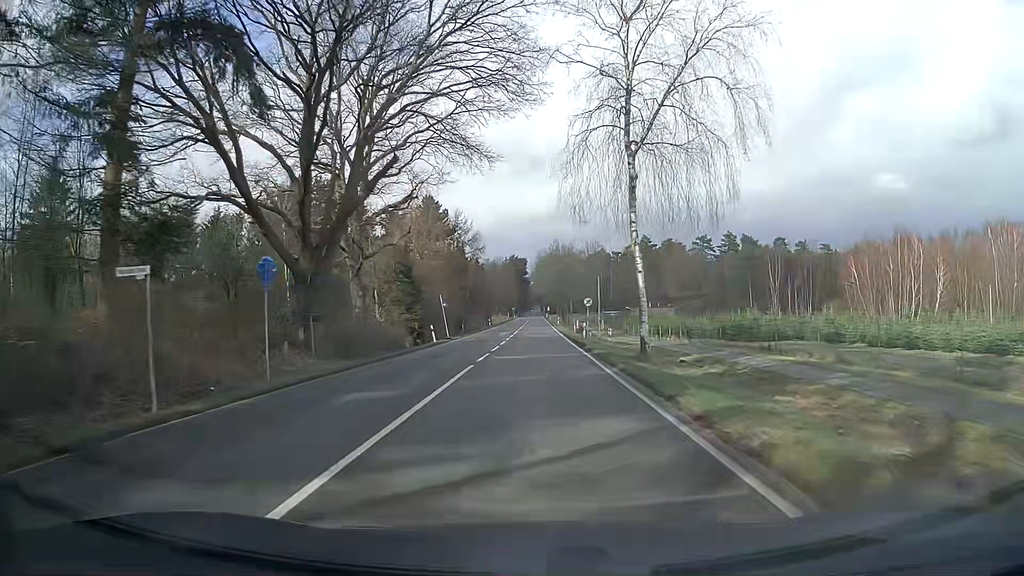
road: secondary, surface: asphalt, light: Day
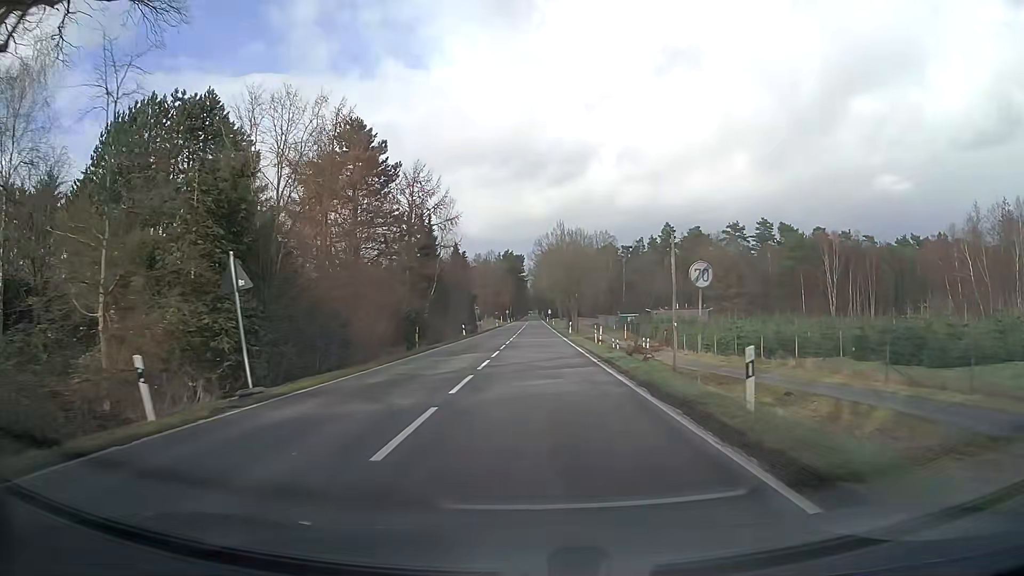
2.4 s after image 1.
(0.0, +33.0) m; 0°
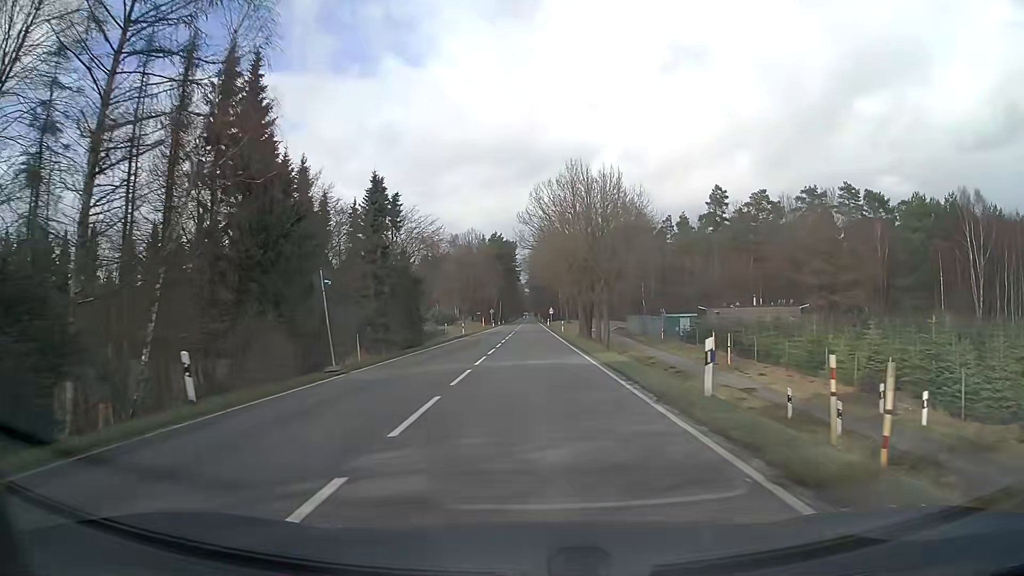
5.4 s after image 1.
(+0.6, +48.2) m; +1°
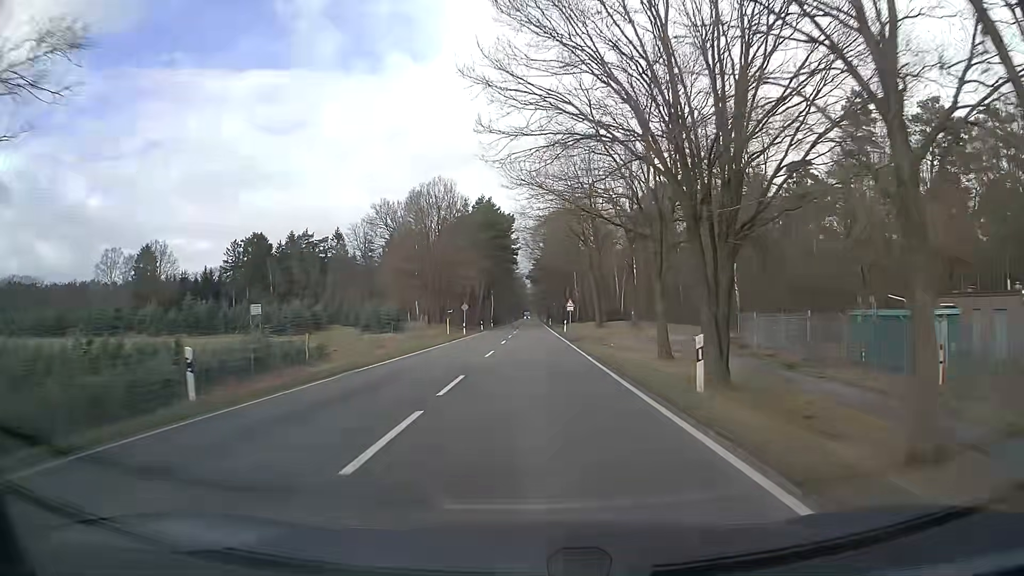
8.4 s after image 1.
(+0.1, +51.3) m; 0°
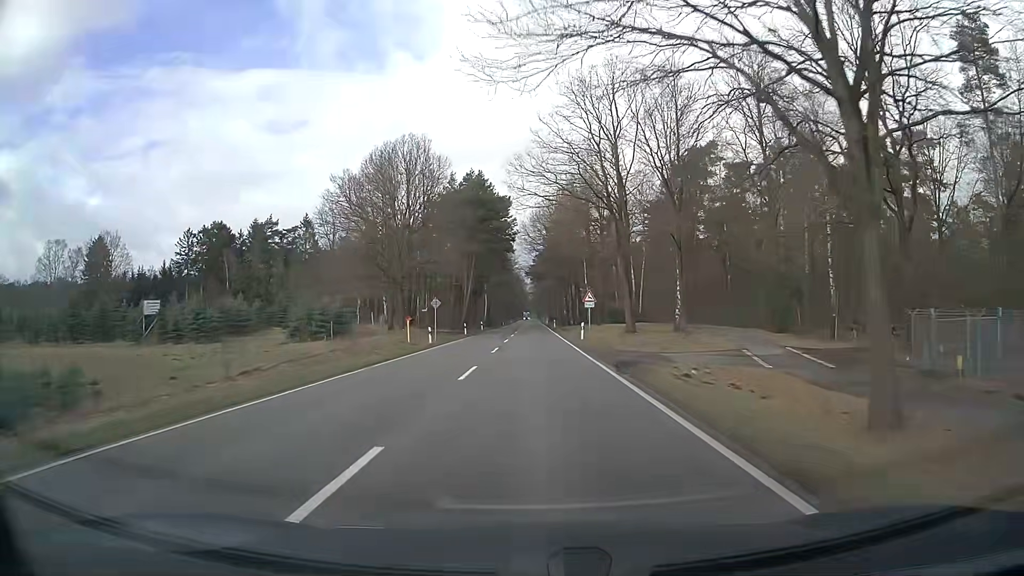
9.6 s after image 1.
(+0.1, +20.9) m; +1°
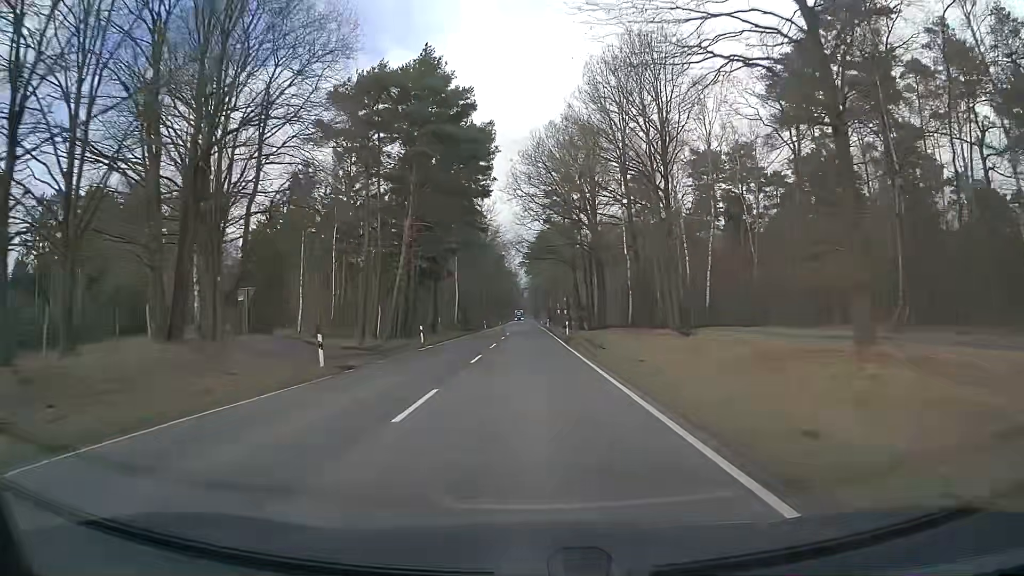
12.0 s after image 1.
(-0.1, +42.3) m; 0°
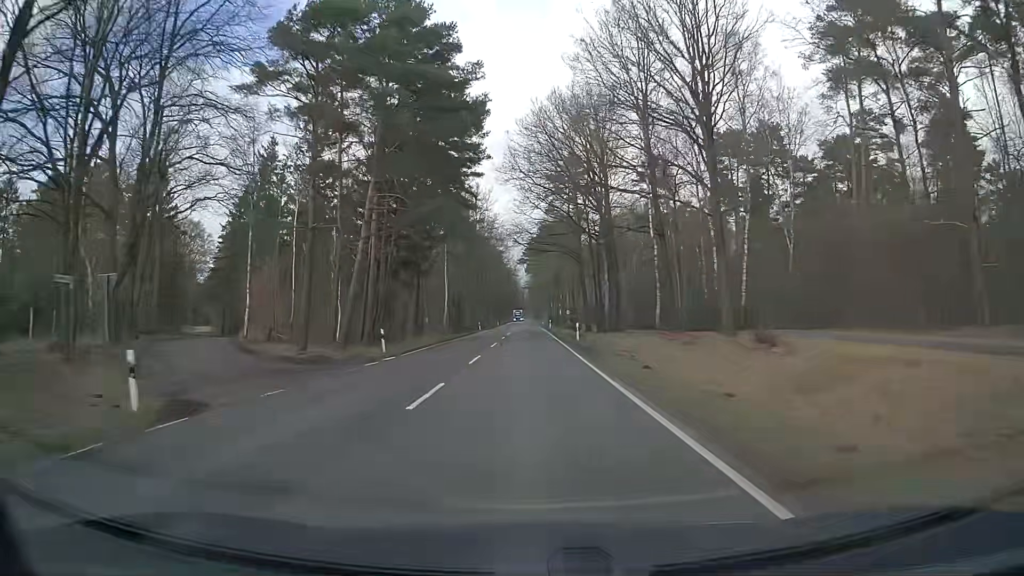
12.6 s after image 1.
(0.0, +10.6) m; 0°
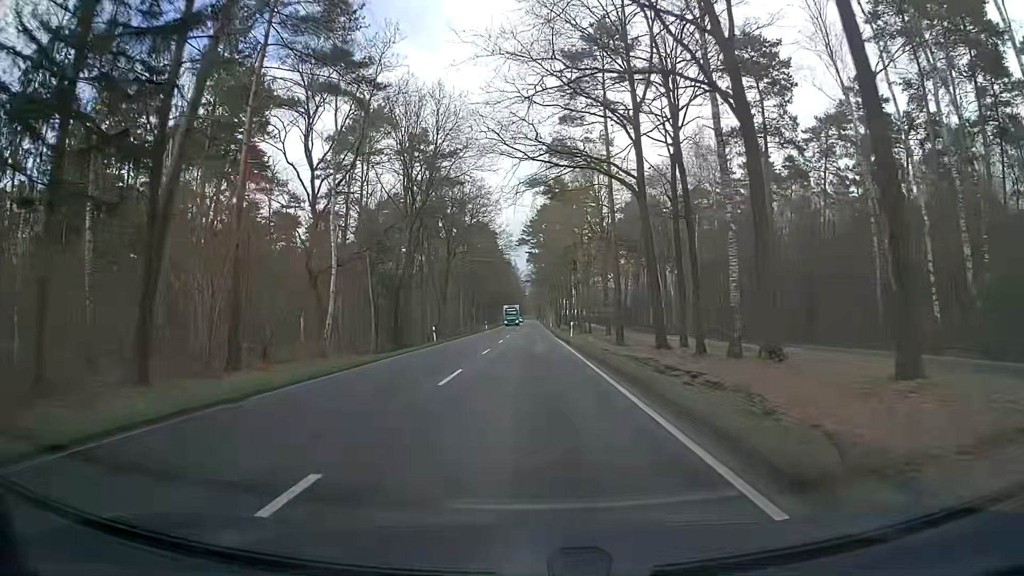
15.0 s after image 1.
(-0.1, +42.8) m; 0°
(0, +10) (0, +20) (0, +30) (0, +40) (-1, +50) (-1, +60) (-1, +70) (-1, +80) (-1, +90) (-1, +100) m
